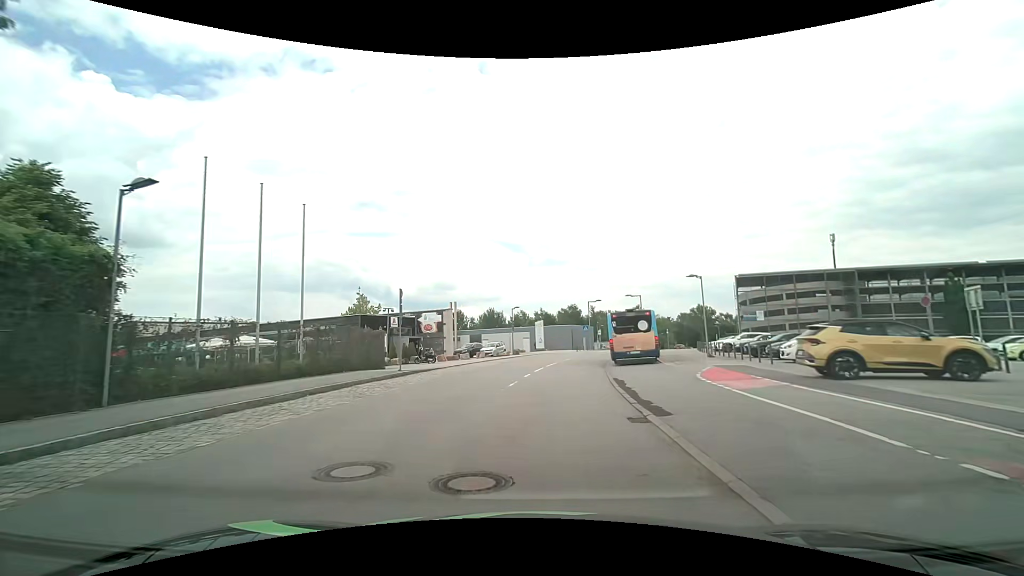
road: residential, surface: asphalt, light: Day
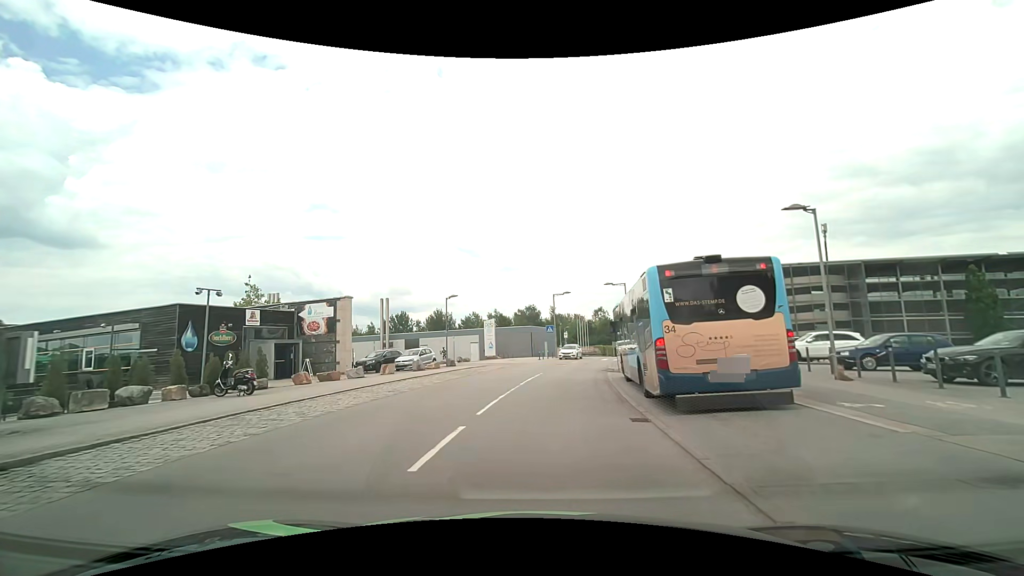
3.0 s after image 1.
(+0.8, +17.5) m; +4°
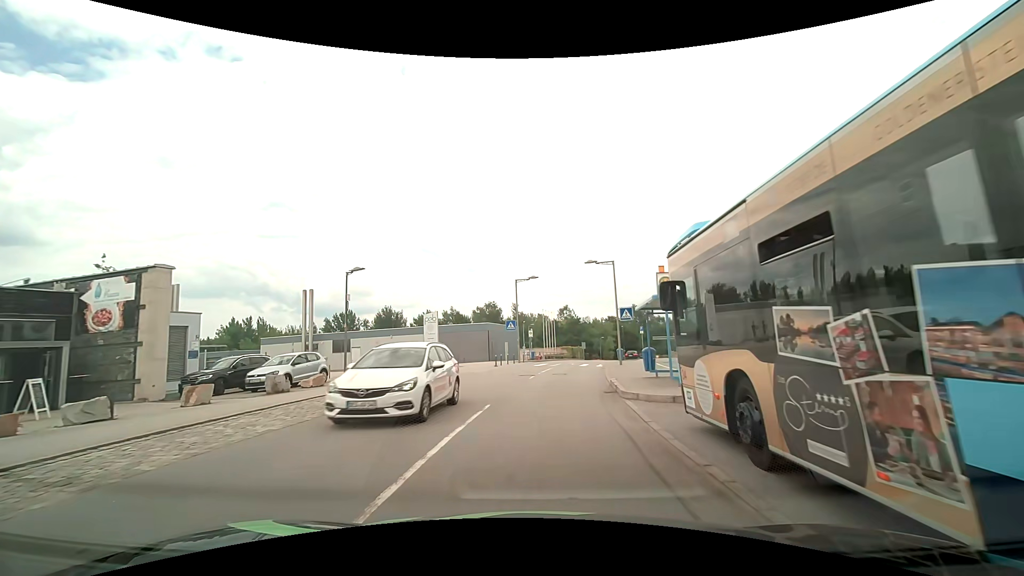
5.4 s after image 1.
(+0.5, +13.3) m; +5°
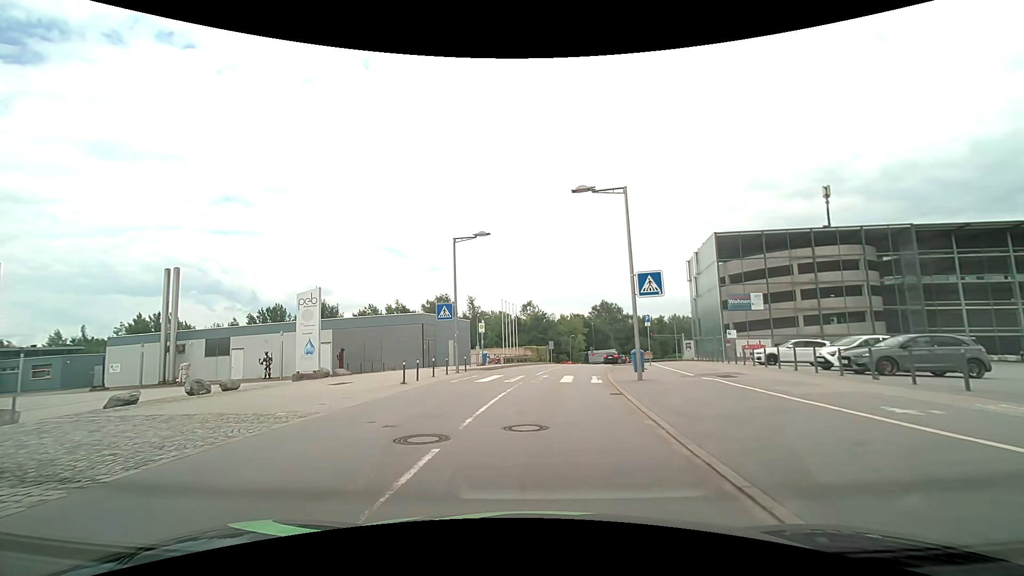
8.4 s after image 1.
(+0.5, +16.3) m; +4°
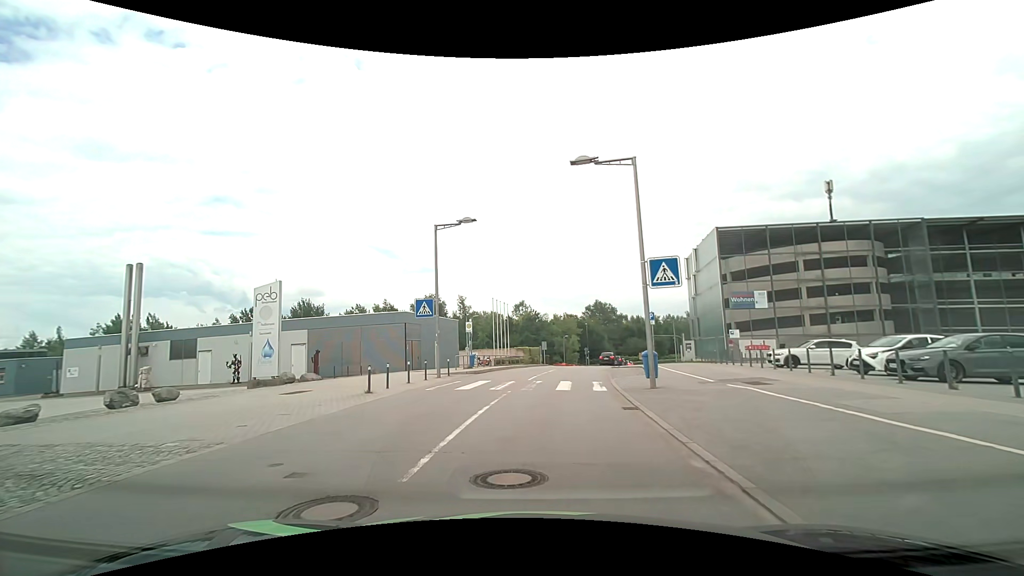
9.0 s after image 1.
(0.0, +3.1) m; +1°
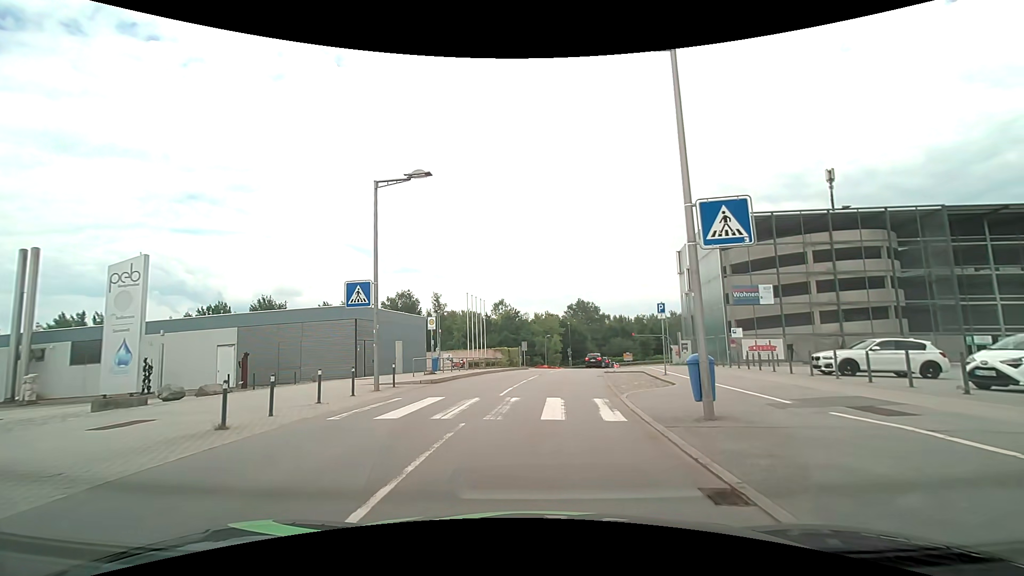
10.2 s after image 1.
(+0.1, +6.2) m; +2°
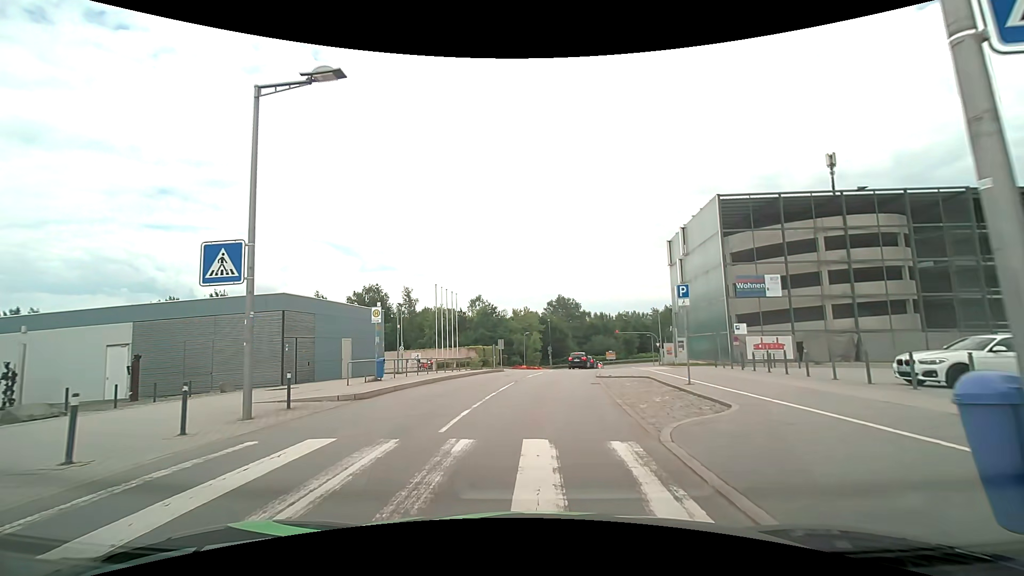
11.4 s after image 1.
(+0.1, +6.1) m; +2°
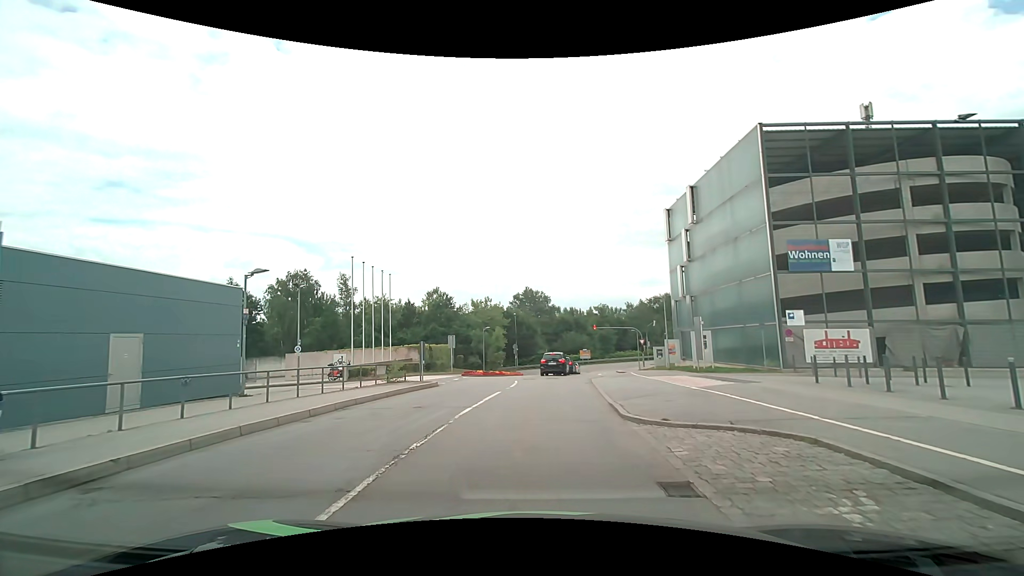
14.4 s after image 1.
(+0.5, +13.9) m; +4°
